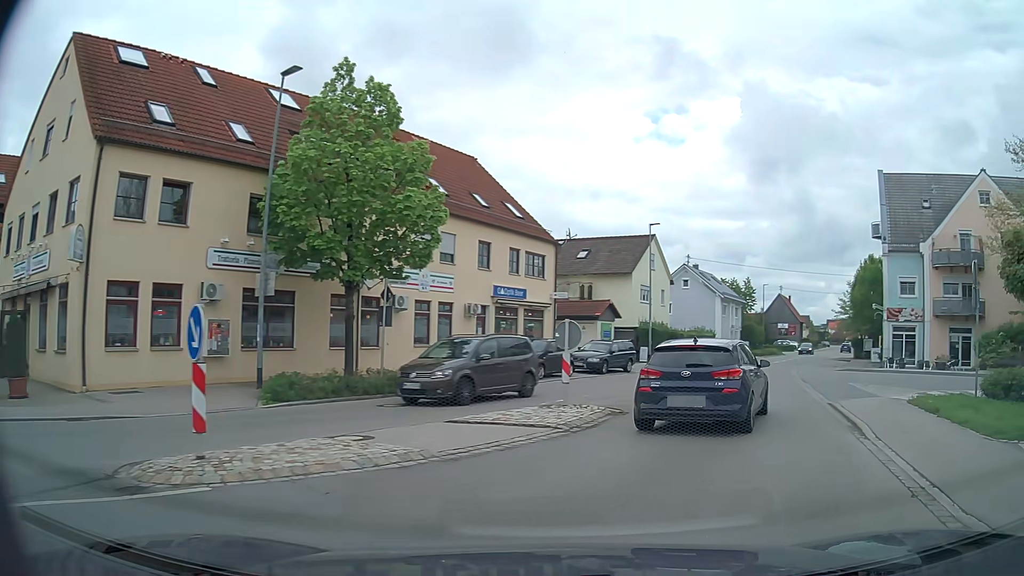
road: tertiary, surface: asphalt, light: Day
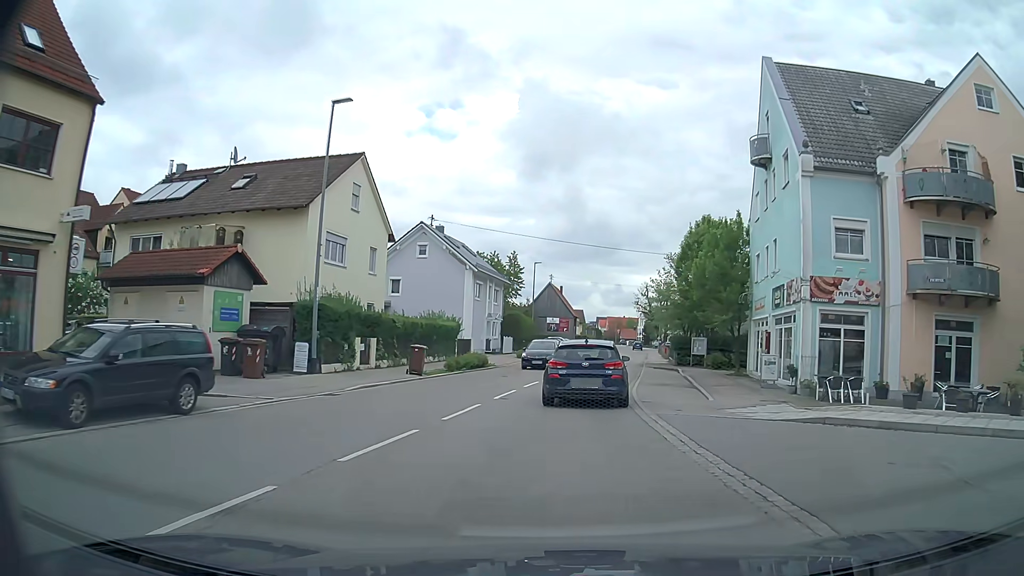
(+5.5, +22.3) m; +19°
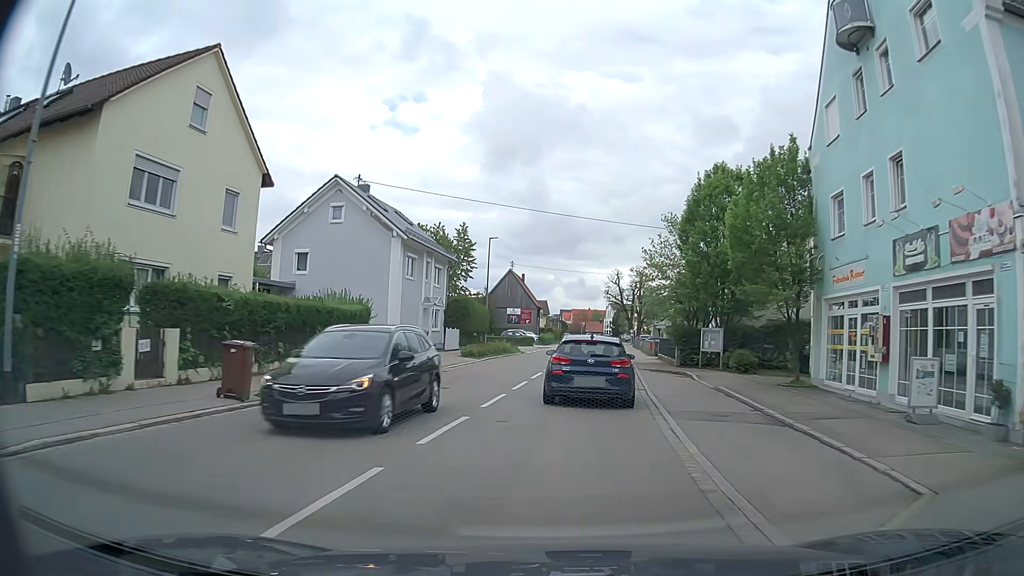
(+0.4, +12.5) m; +3°
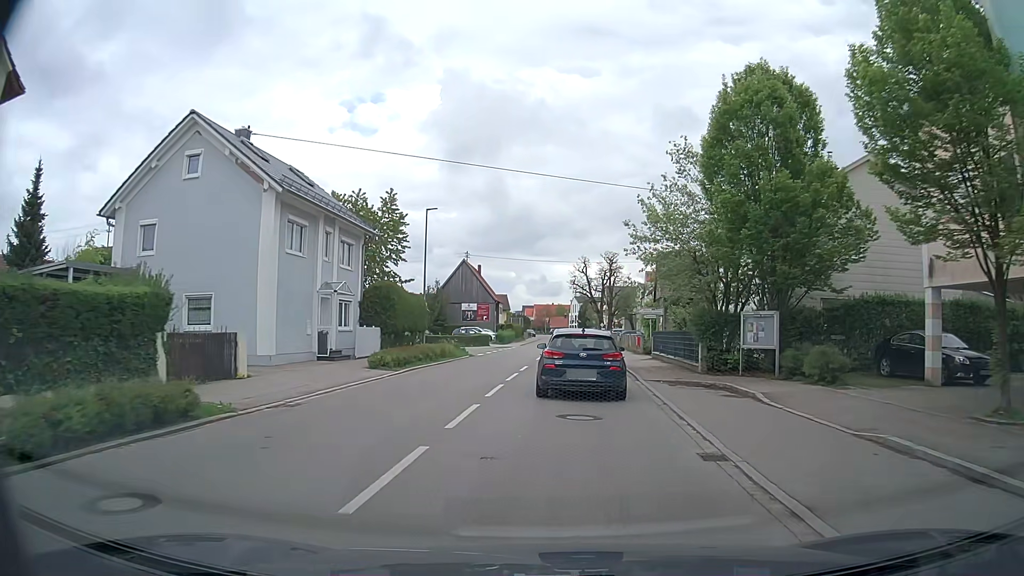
(+0.3, +12.1) m; +3°
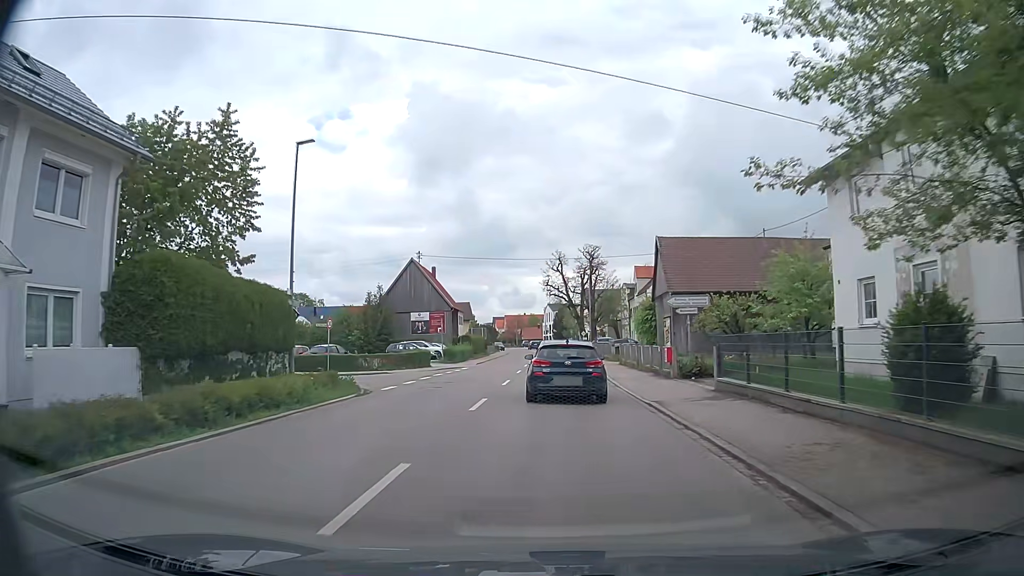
(+0.4, +18.4) m; +2°
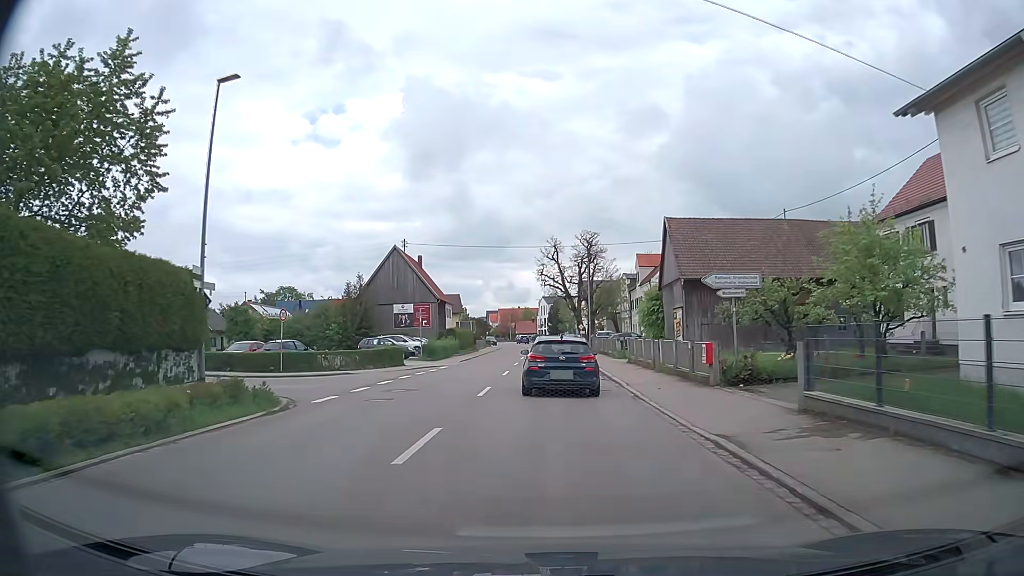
(0.0, +6.4) m; +1°
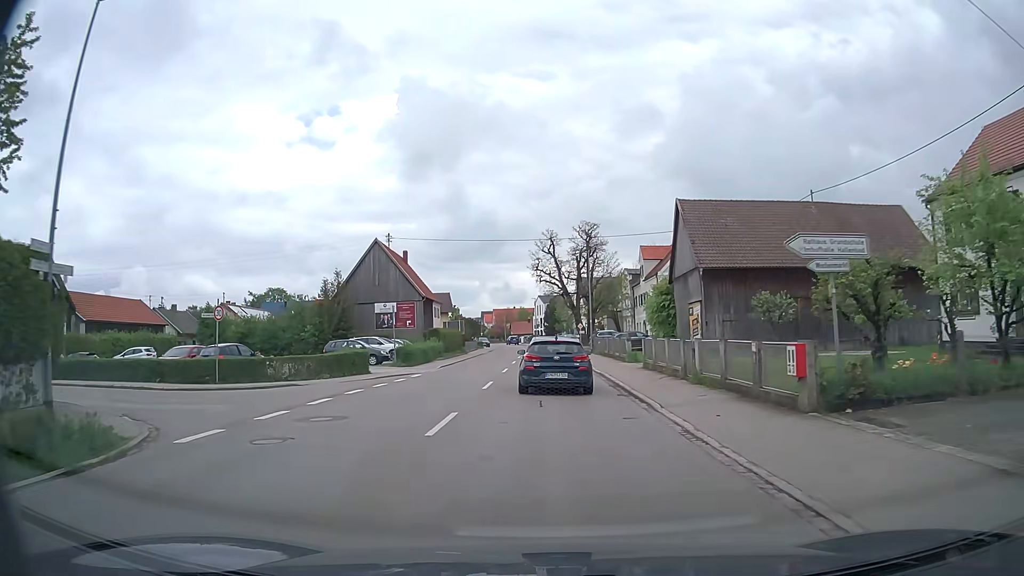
(0.0, +6.5) m; 0°
(0, +10) (0, +20) (0, +30) (0, +40) (0, +50) (0, +60) (-1, +70) (-1, +80) (-2, +90) (-3, +100) m
